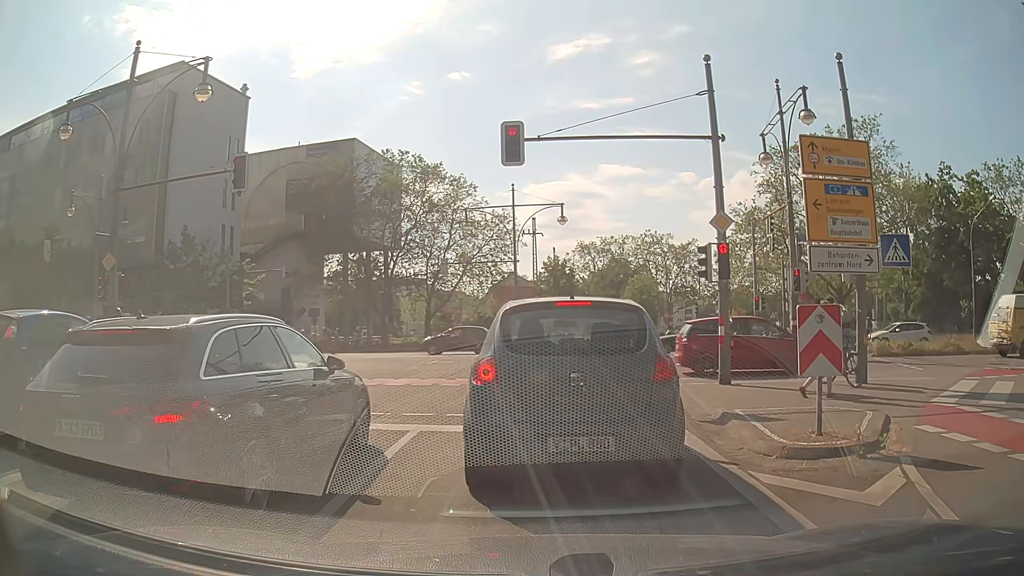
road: primary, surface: asphalt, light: Day
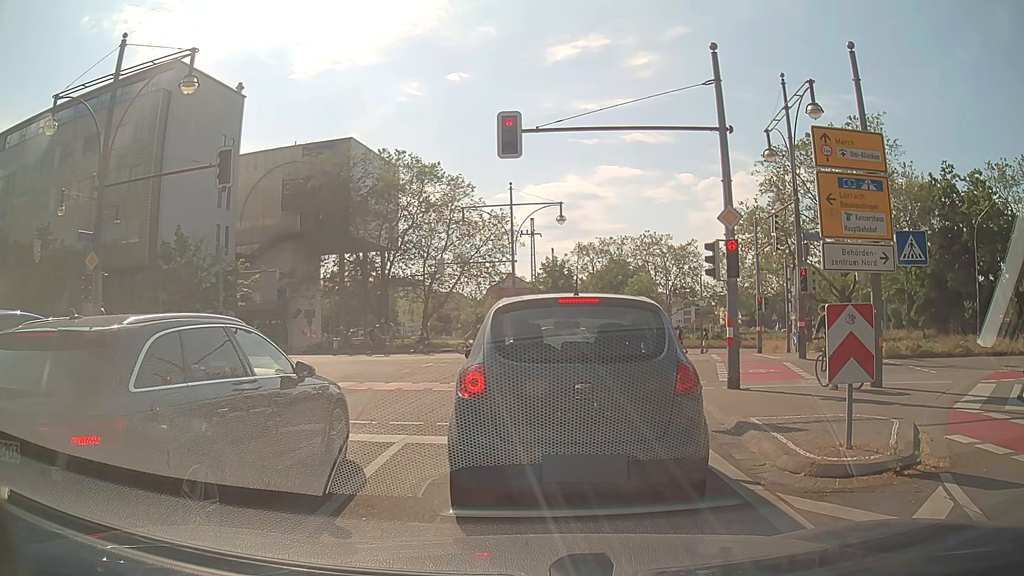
(0.0, +0.8) m; 0°
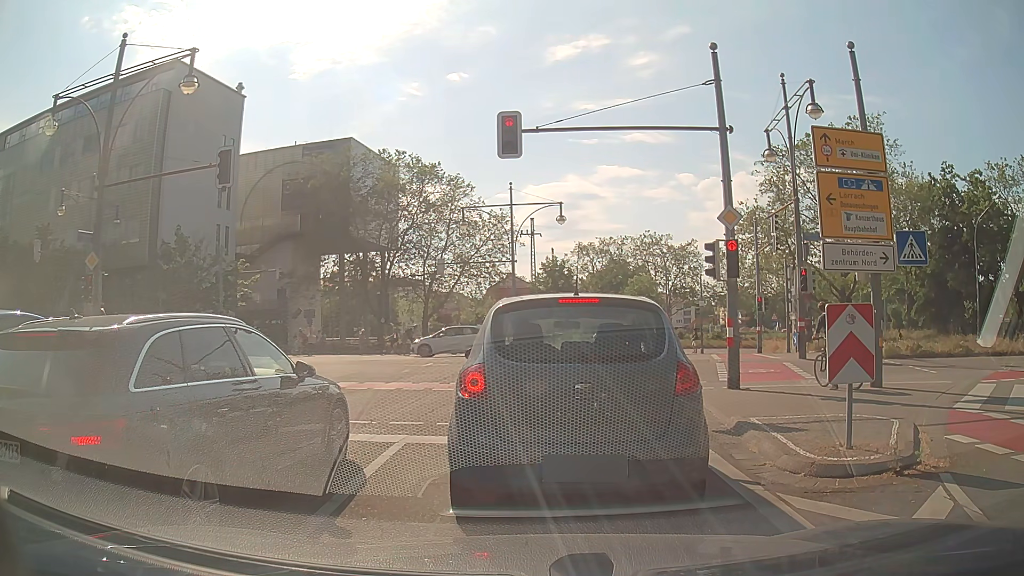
(0.0, 0.0) m; 0°
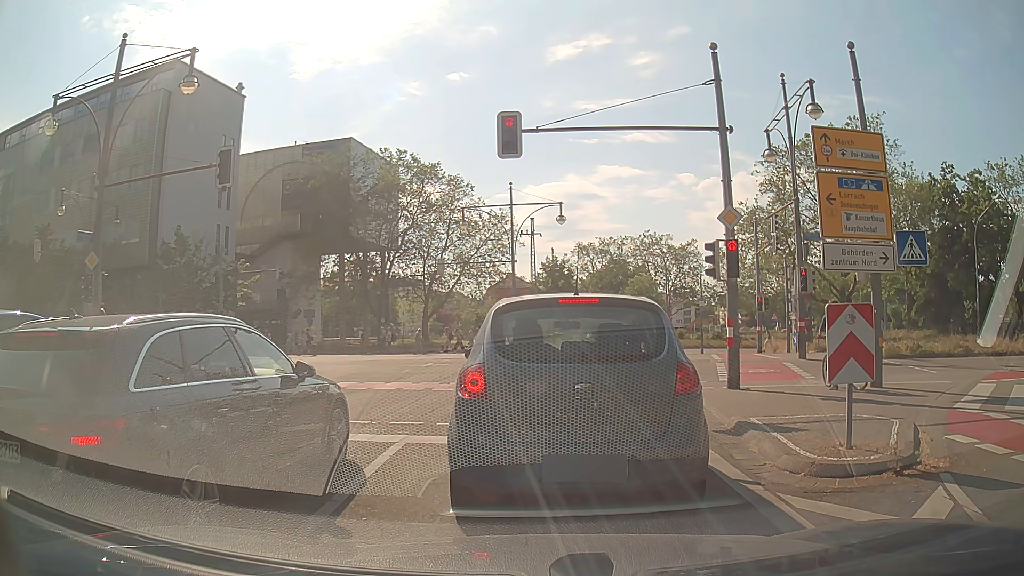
(0.0, 0.0) m; 0°
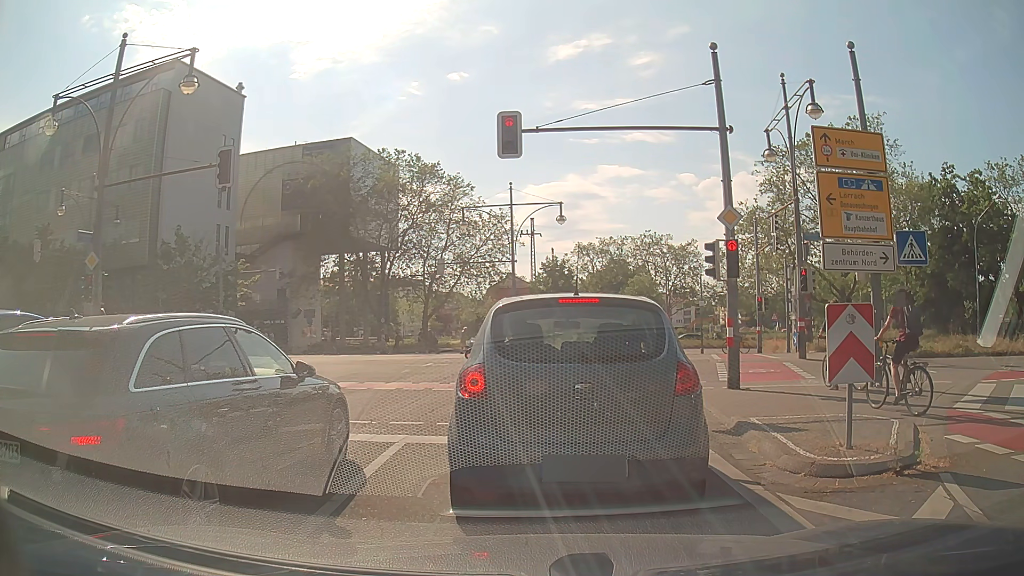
(0.0, 0.0) m; 0°
